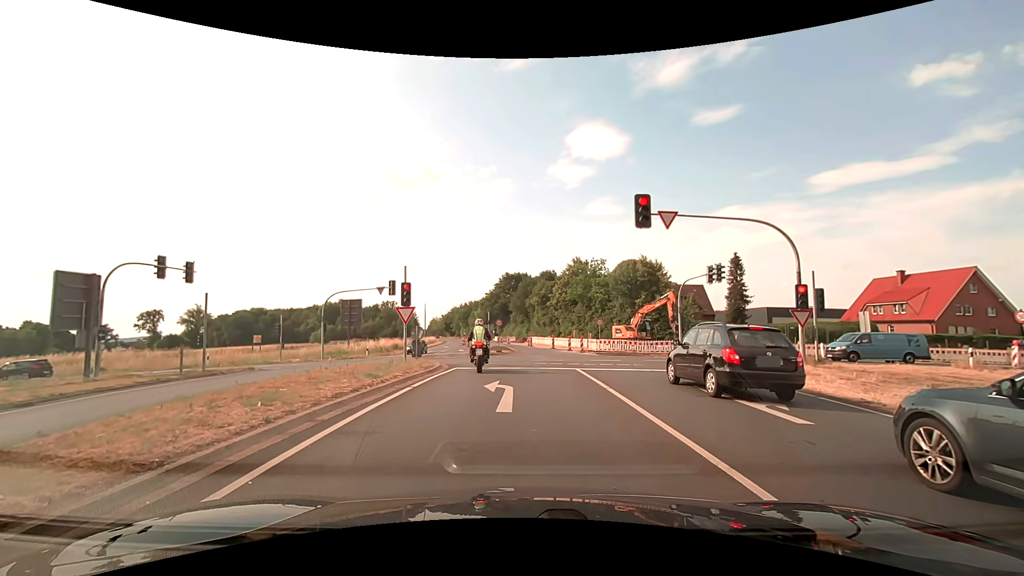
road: secondary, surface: asphalt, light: Day
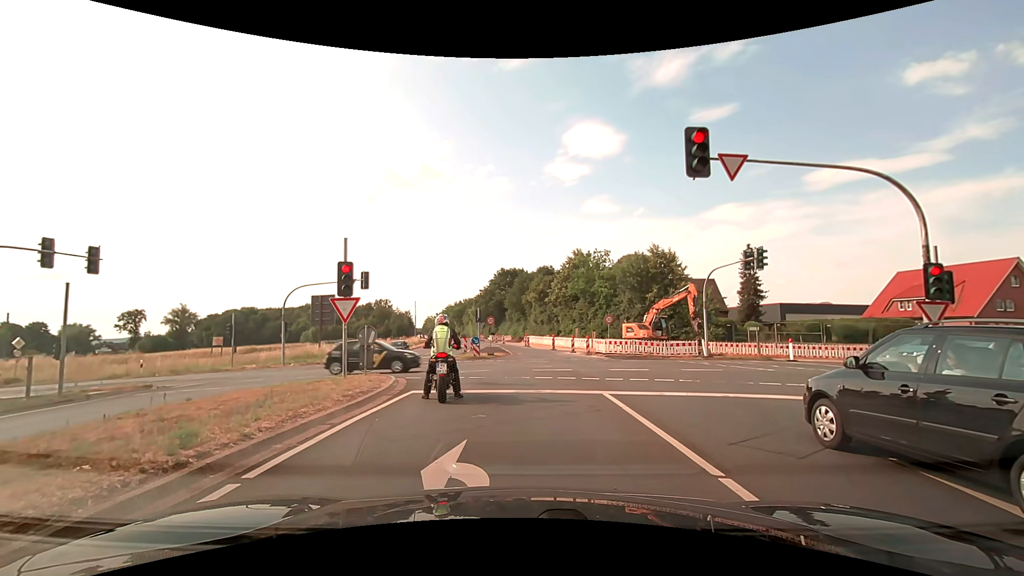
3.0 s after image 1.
(0.0, +6.6) m; +2°
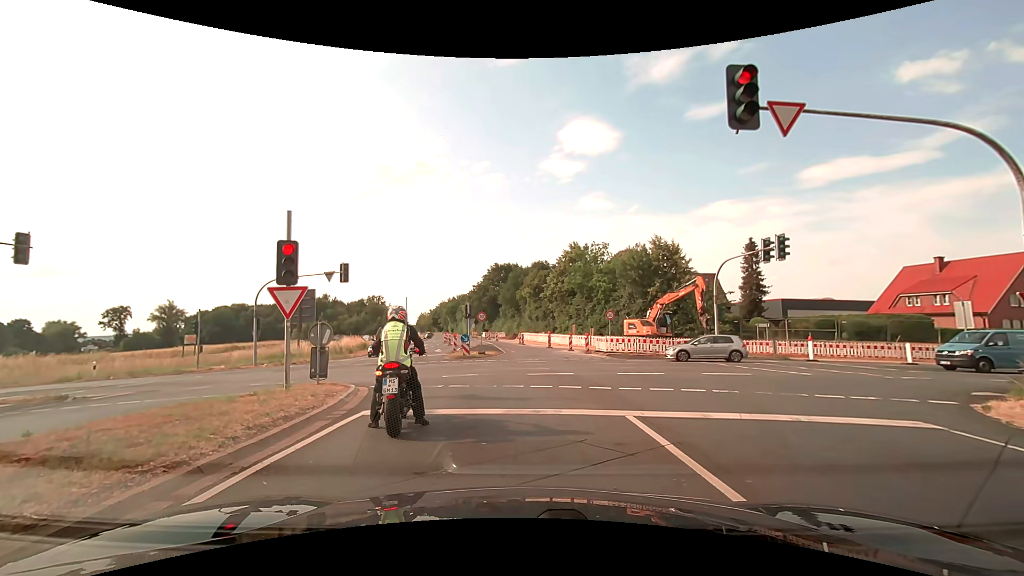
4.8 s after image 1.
(0.0, +3.0) m; 0°
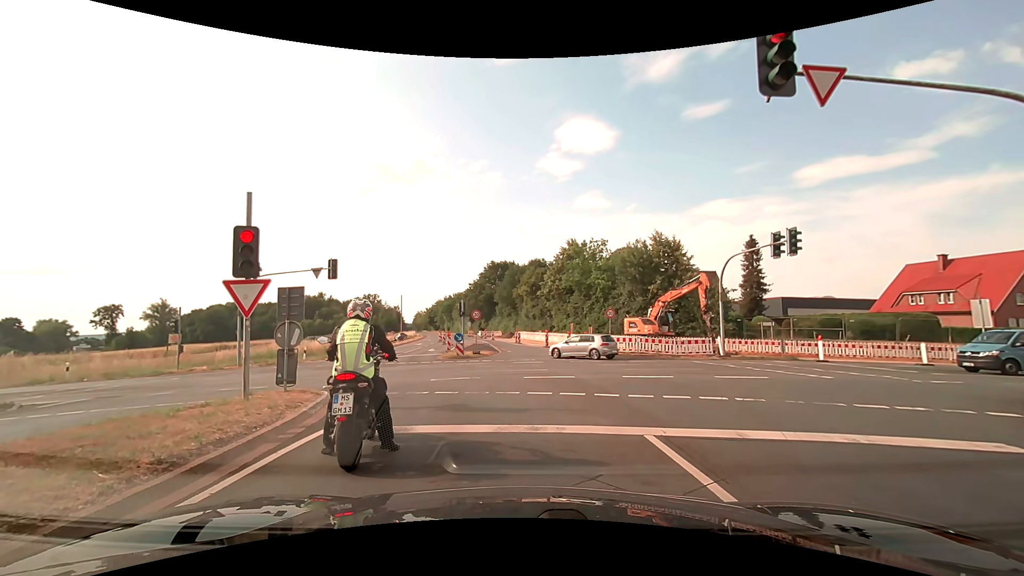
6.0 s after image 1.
(0.0, +1.5) m; 0°
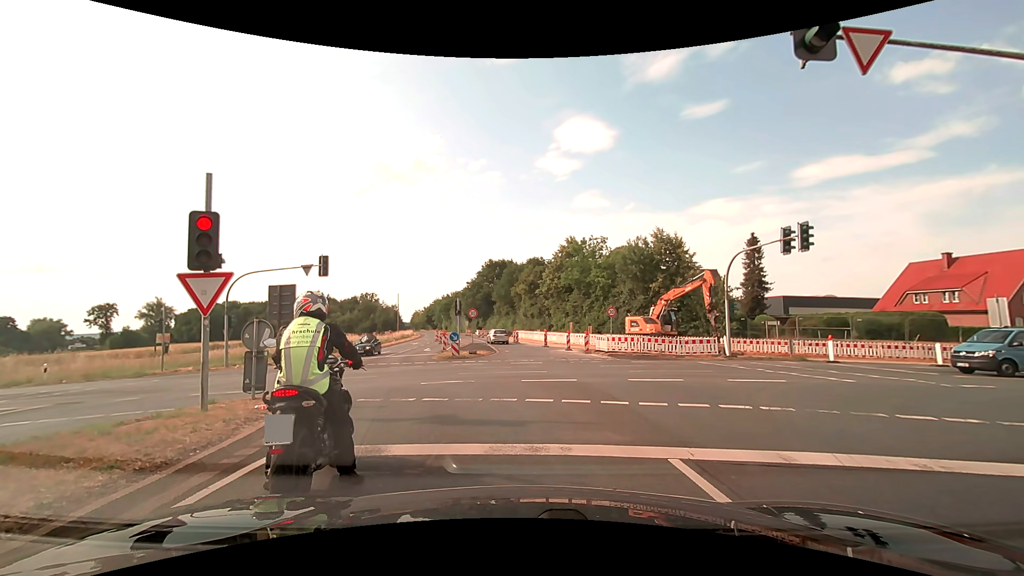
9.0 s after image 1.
(0.0, +1.2) m; 0°
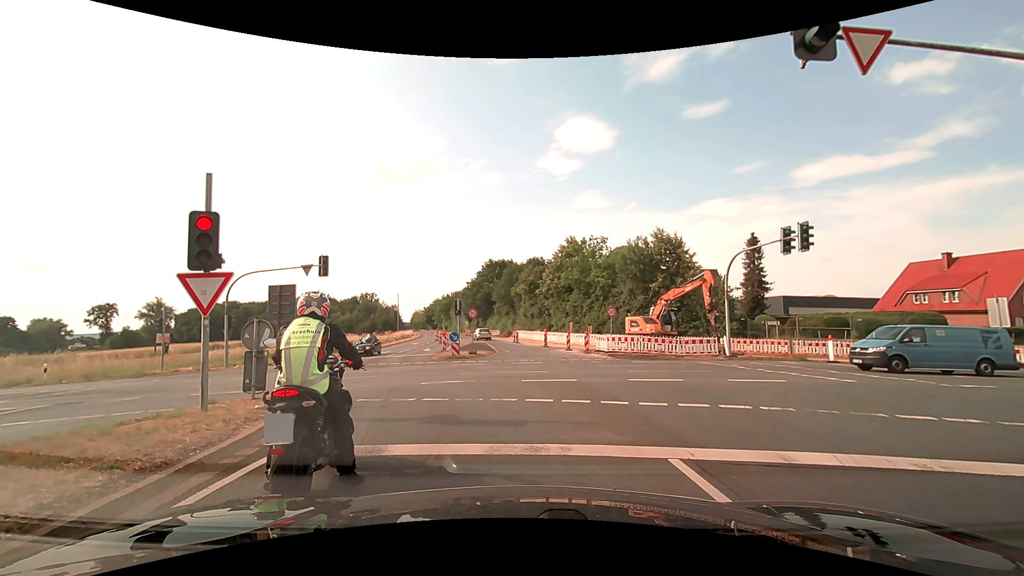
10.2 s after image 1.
(0.0, 0.0) m; 0°
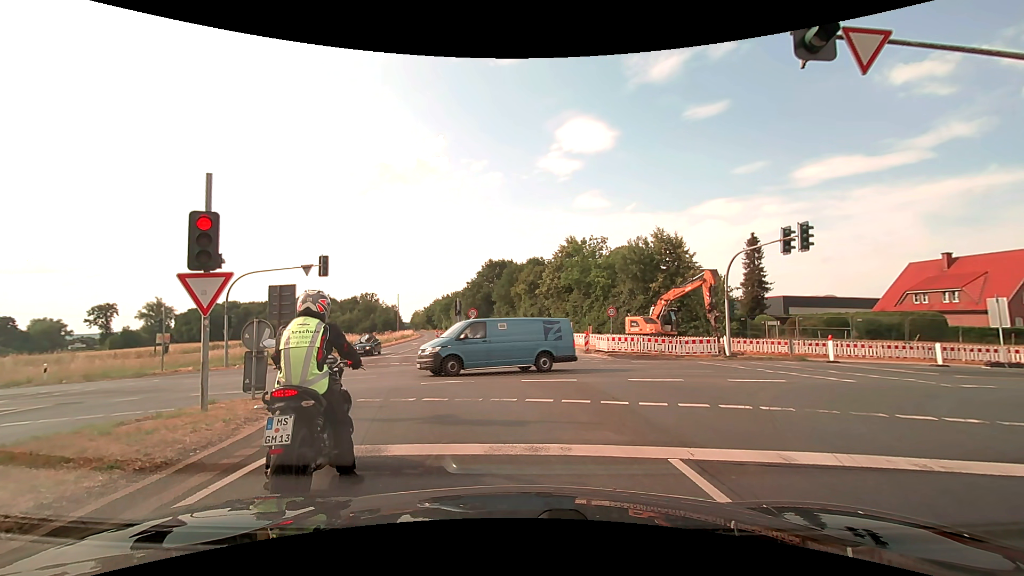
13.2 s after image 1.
(0.0, 0.0) m; 0°
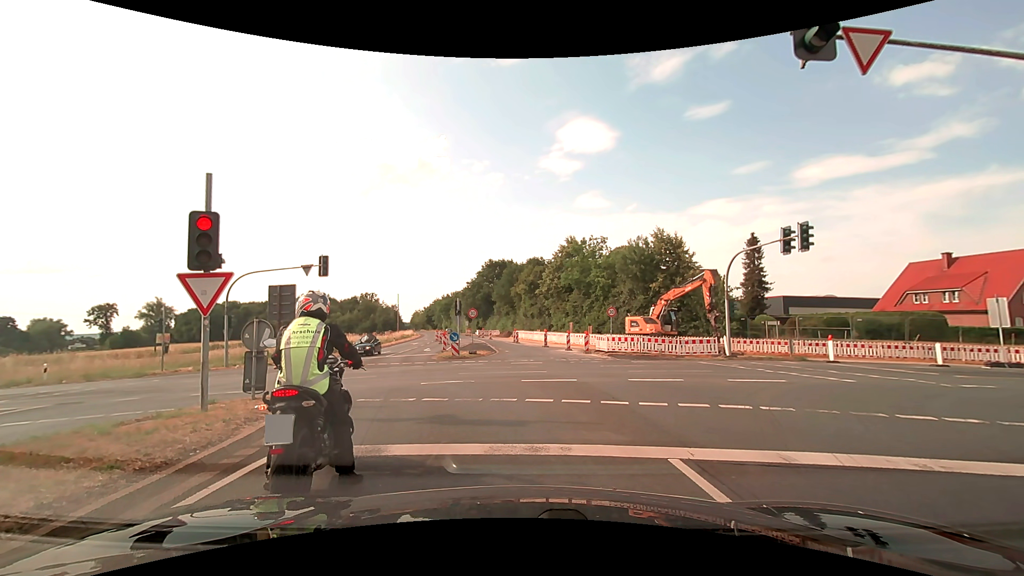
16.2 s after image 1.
(0.0, 0.0) m; 0°
(0, +10) (-4, +19) (-11, +25) (-21, +26) (-31, +25) (-41, +25) (-51, +24) (-61, +24) (-71, +24) (-81, +23) m
